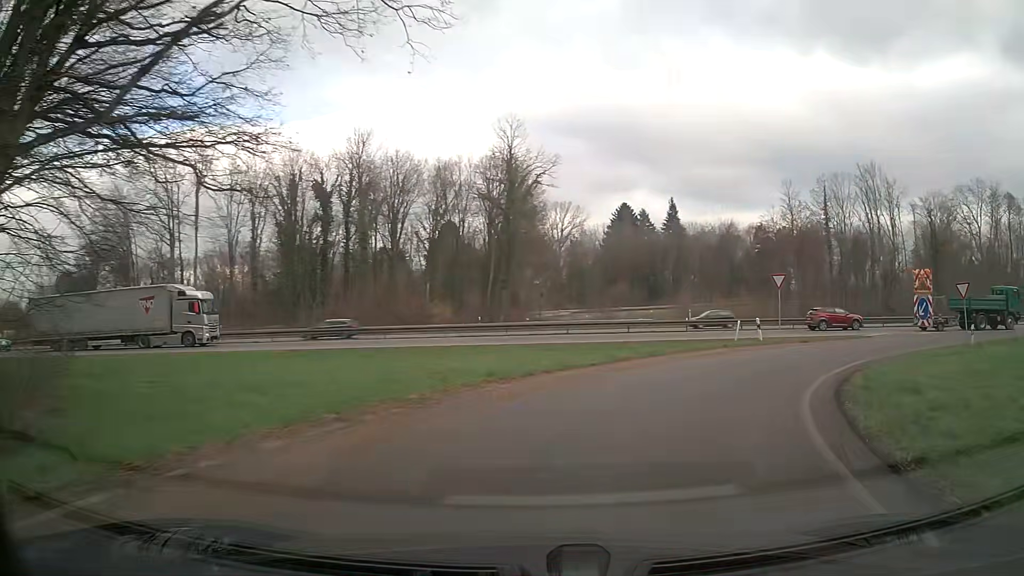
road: trunk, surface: asphalt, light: Day
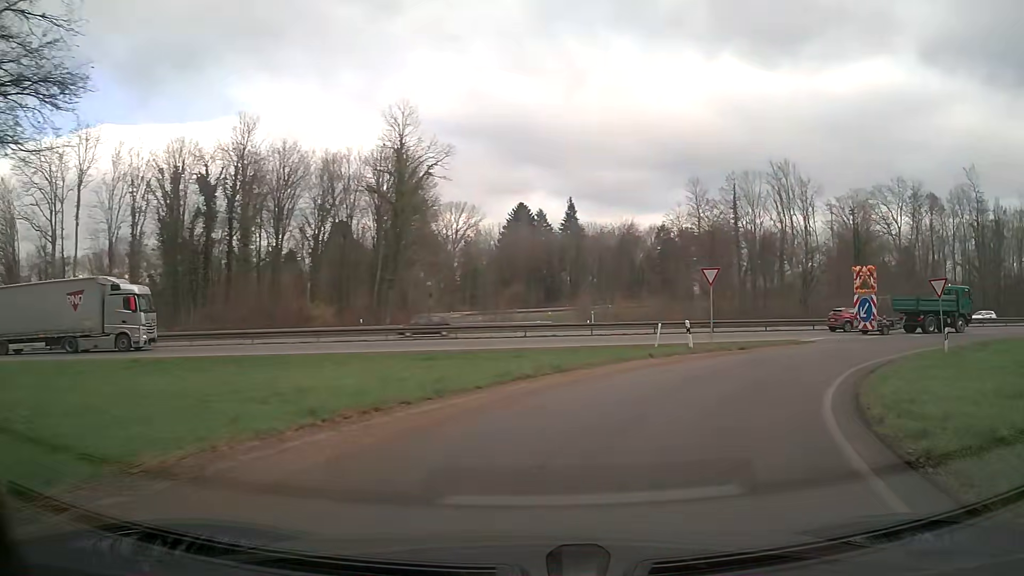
(+0.4, +5.4) m; +9°
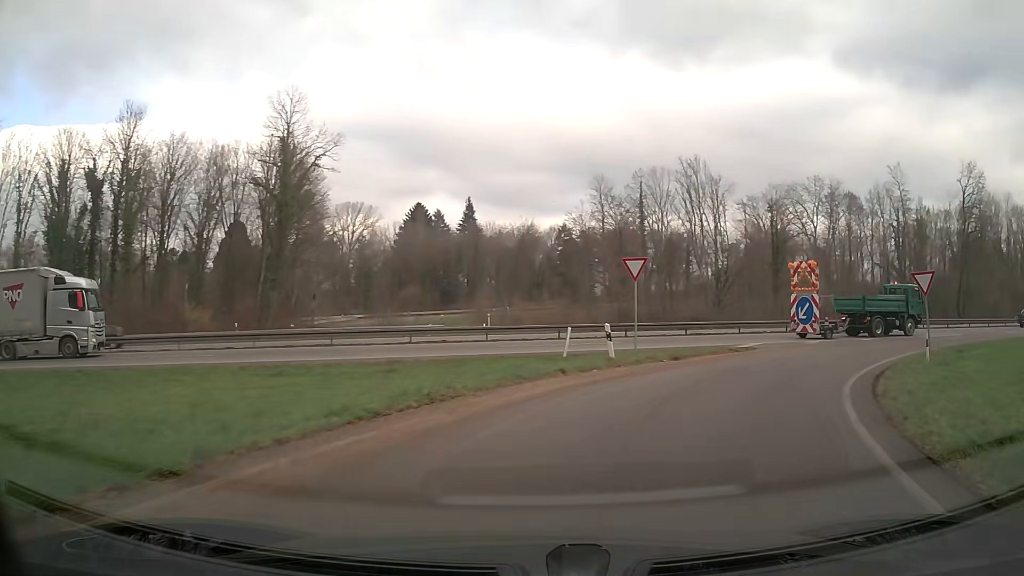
(+0.4, +5.2) m; +8°
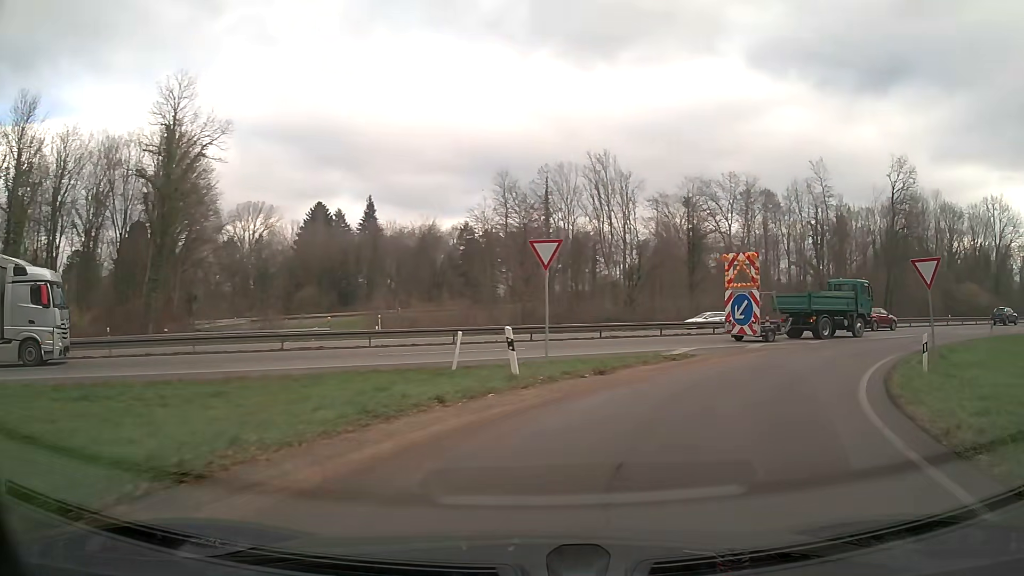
(+0.4, +5.0) m; +9°
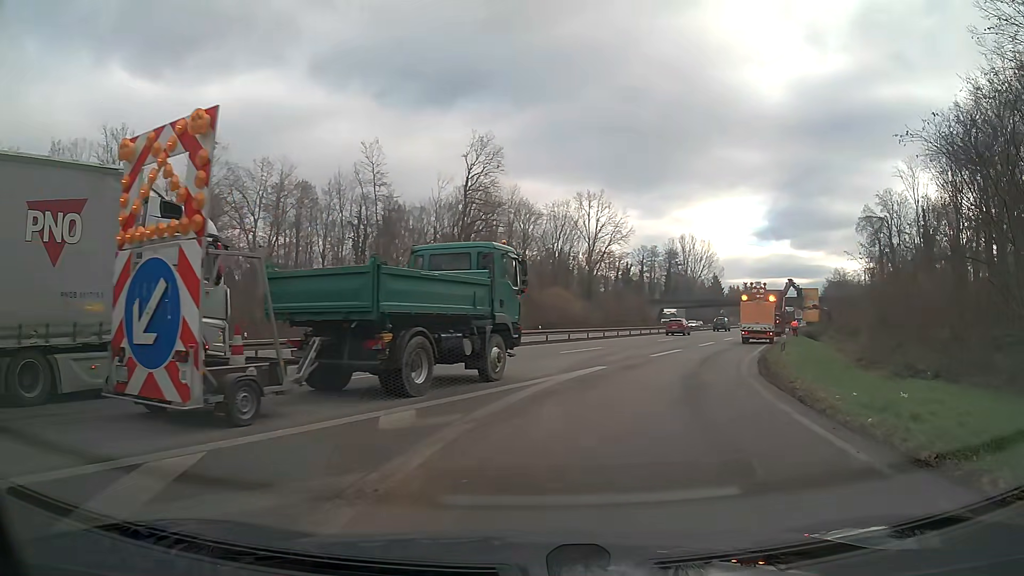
(+6.9, +20.4) m; +39°
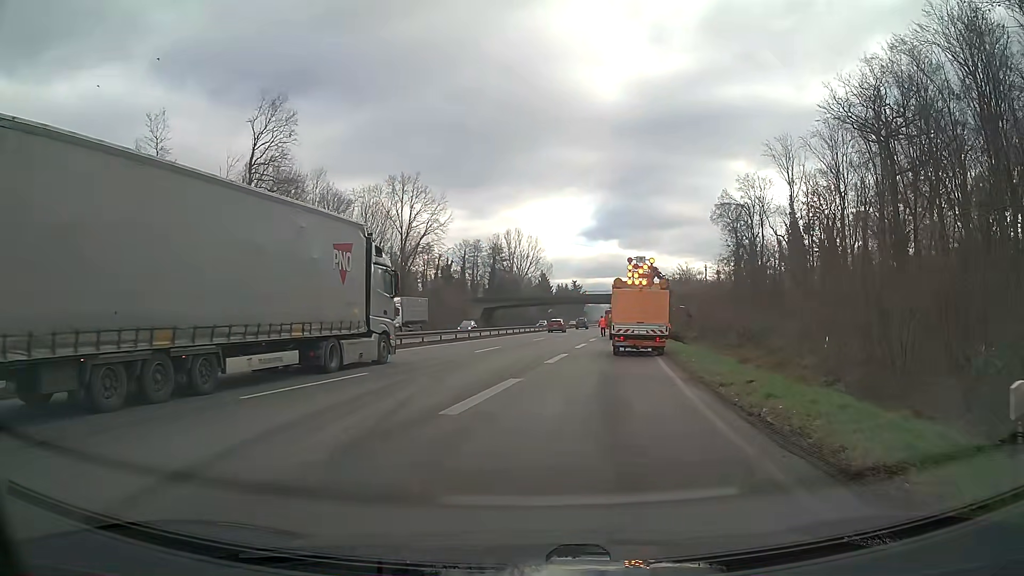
(+2.9, +15.7) m; +15°
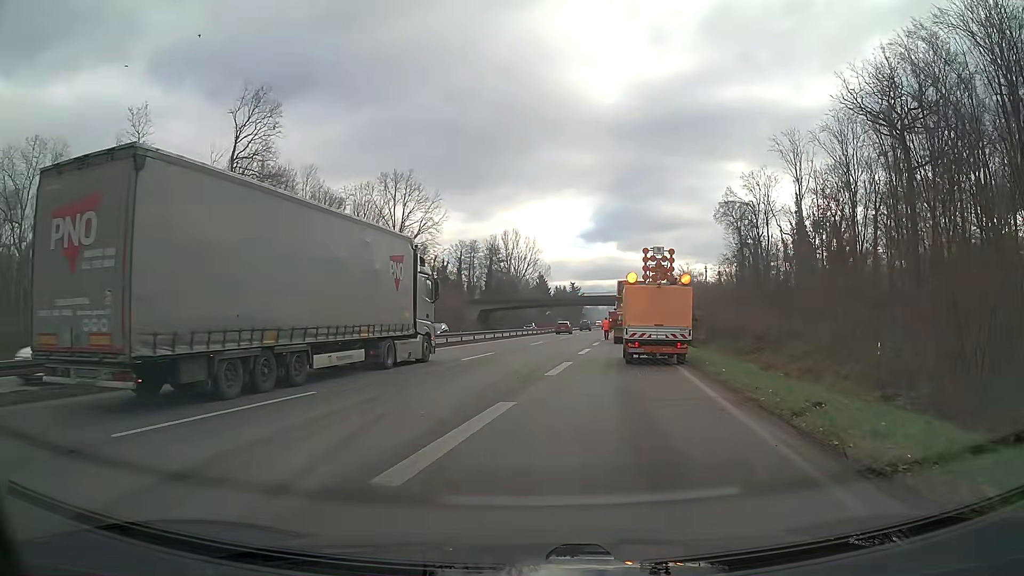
(0.0, +4.0) m; +1°
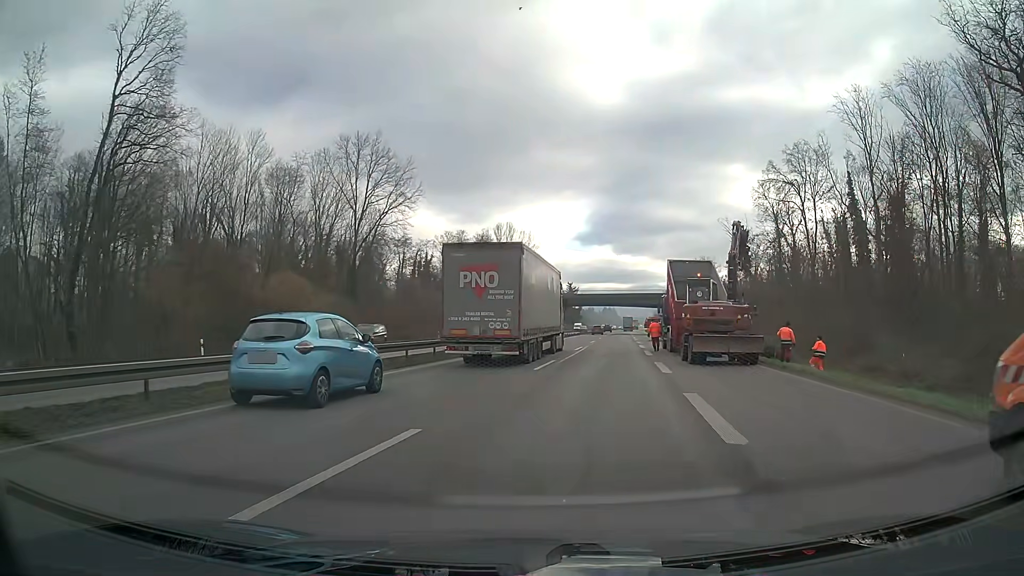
(-0.5, +22.3) m; 0°
(0, +10) (+1, +20) (+2, +30) (+4, +40) (+5, +50) (+7, +60) (+8, +69) (+10, +79) (+12, +89) (+13, +99) m
